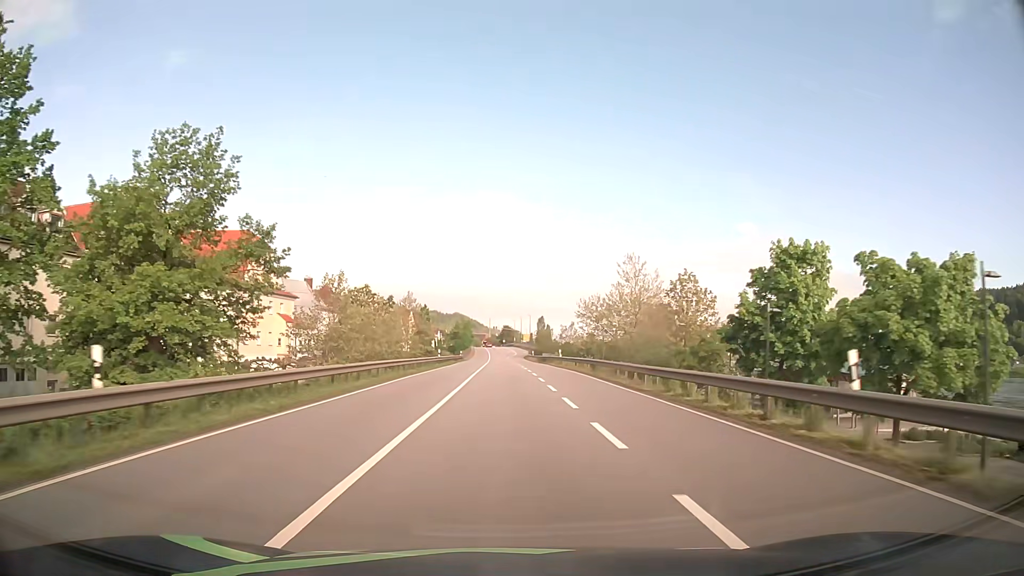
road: primary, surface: asphalt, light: Day
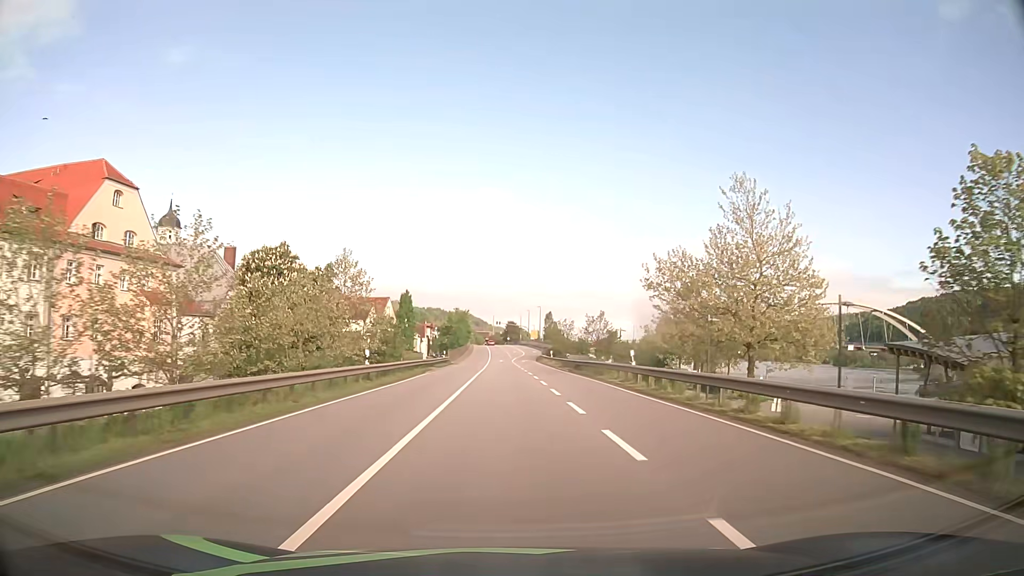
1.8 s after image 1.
(-0.1, +30.9) m; 0°
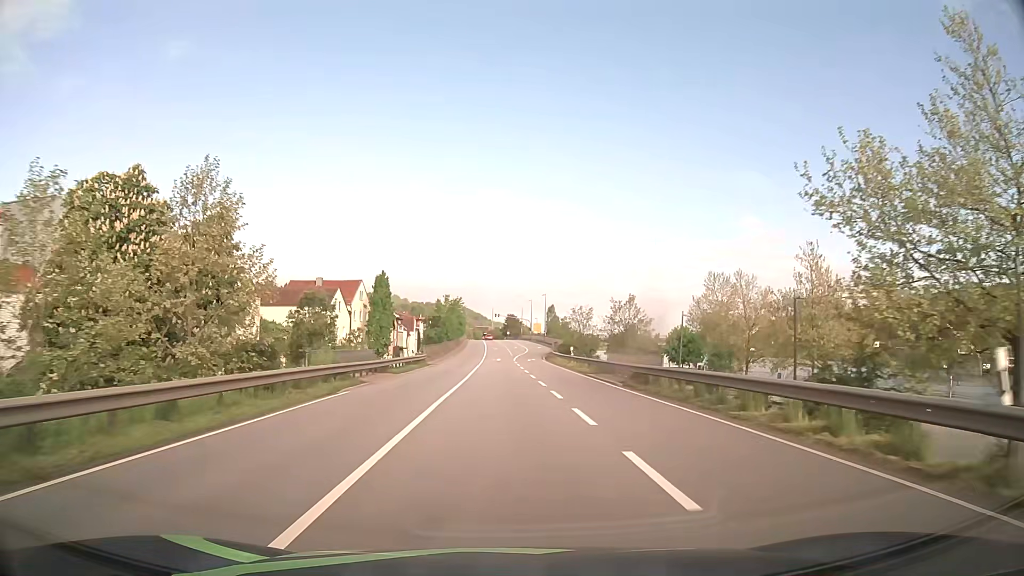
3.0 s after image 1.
(0.0, +20.6) m; 0°
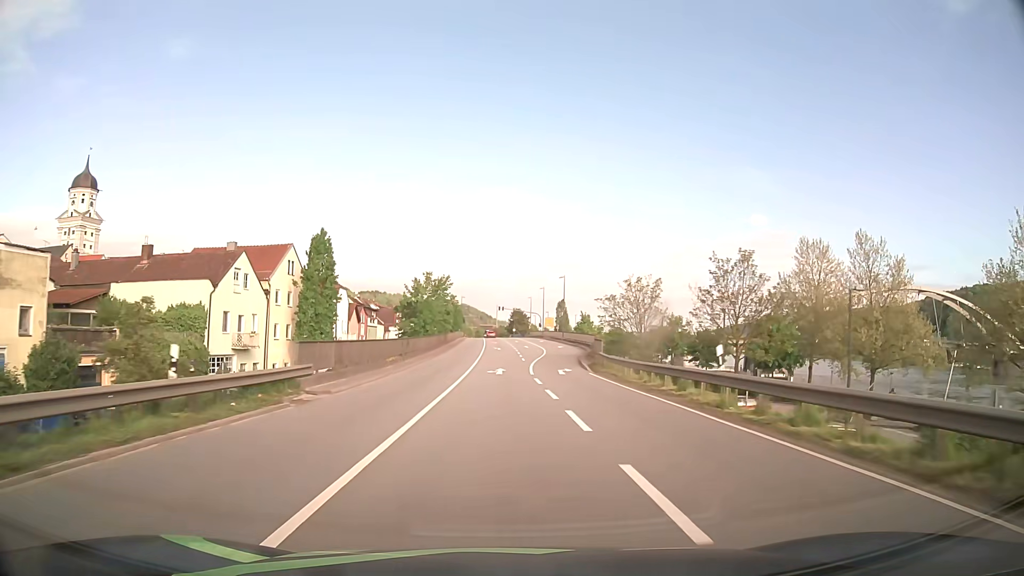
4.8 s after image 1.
(-0.1, +30.9) m; 0°
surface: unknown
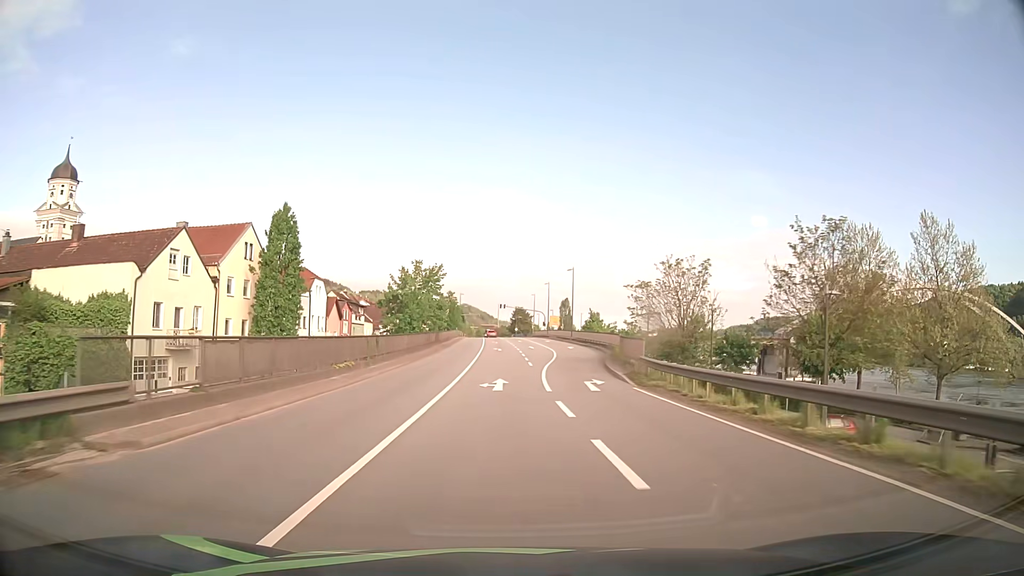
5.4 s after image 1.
(0.0, +10.2) m; 0°
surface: asphalt
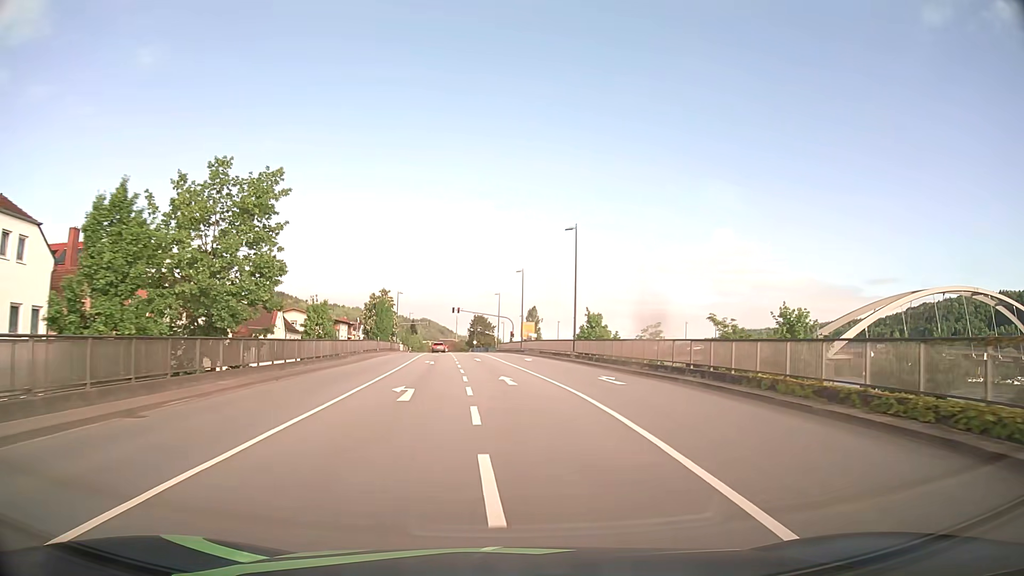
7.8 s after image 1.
(+0.8, +39.4) m; +3°
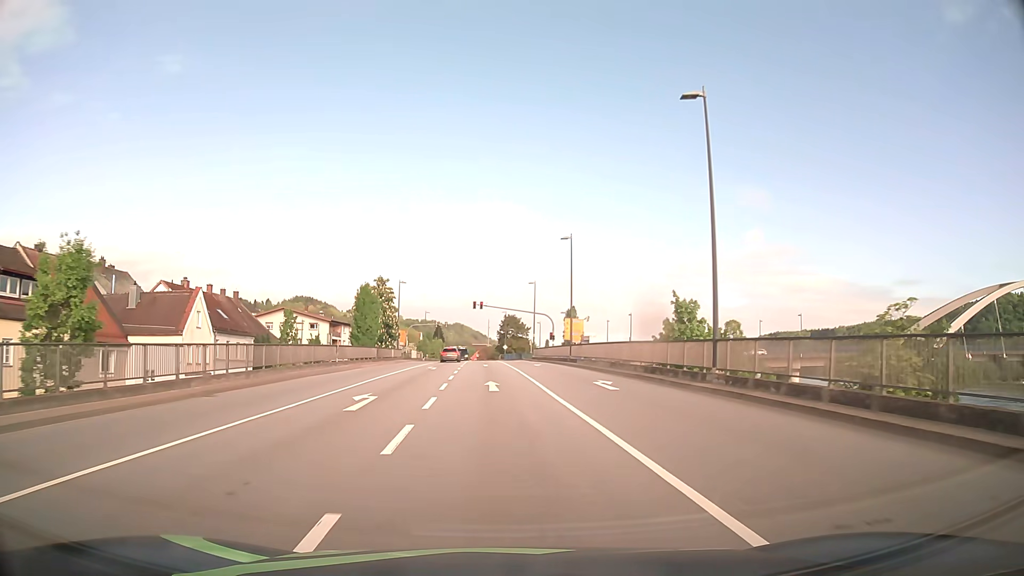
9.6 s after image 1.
(-0.3, +26.6) m; -2°
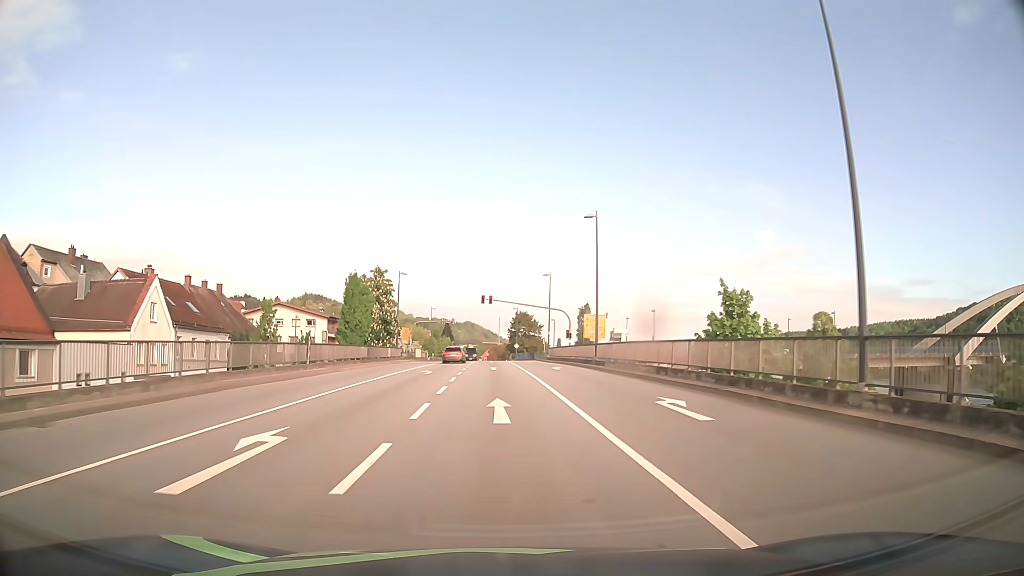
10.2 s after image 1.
(-0.1, +8.2) m; -1°
(0, +10) (0, +20) (-1, +30) (-1, +40) (-1, +50) (-1, +60) (-1, +70) (-2, +80) (-2, +90) (-2, +100) m
